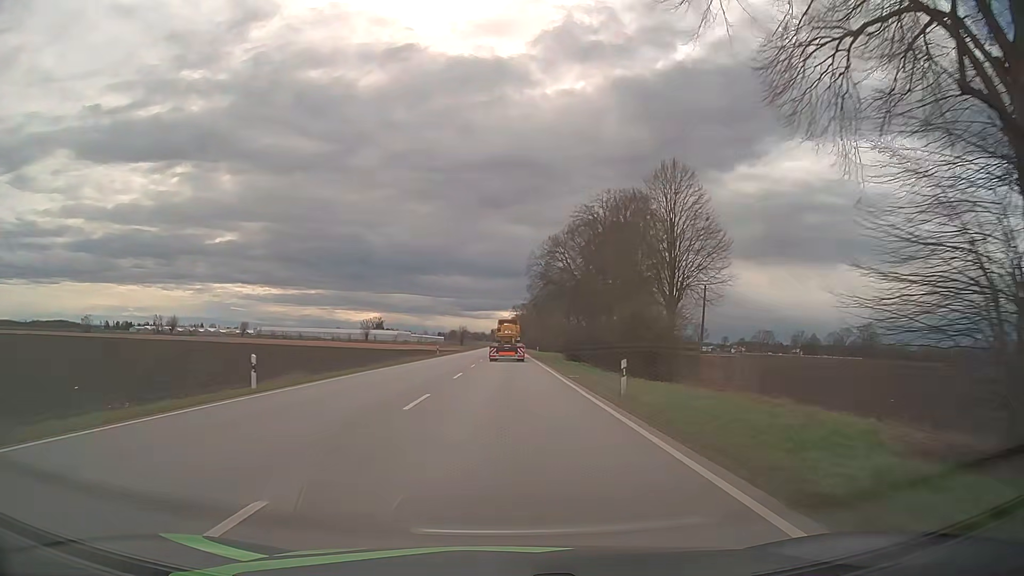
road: primary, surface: asphalt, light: Day
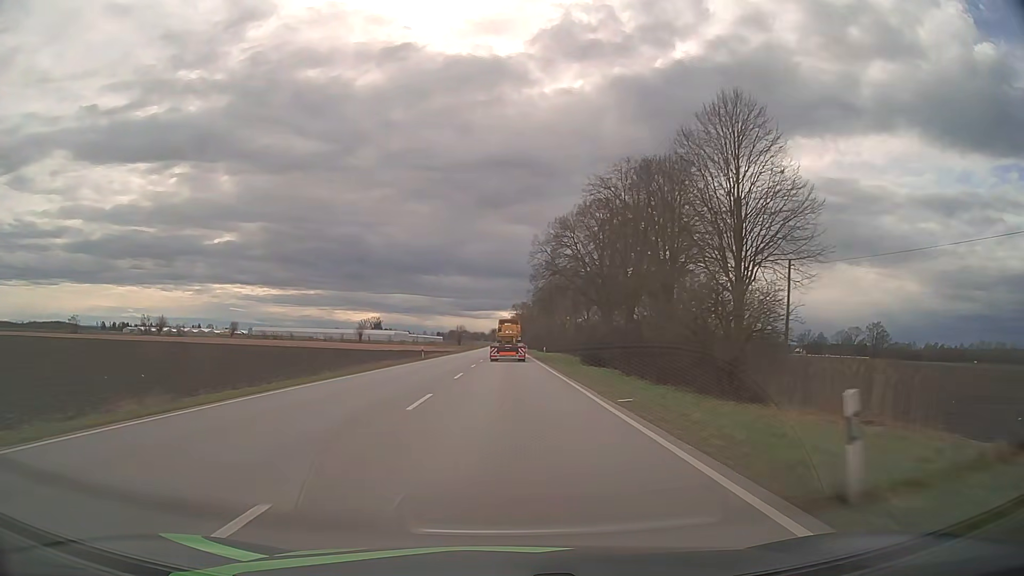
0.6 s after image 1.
(0.0, +12.1) m; 0°
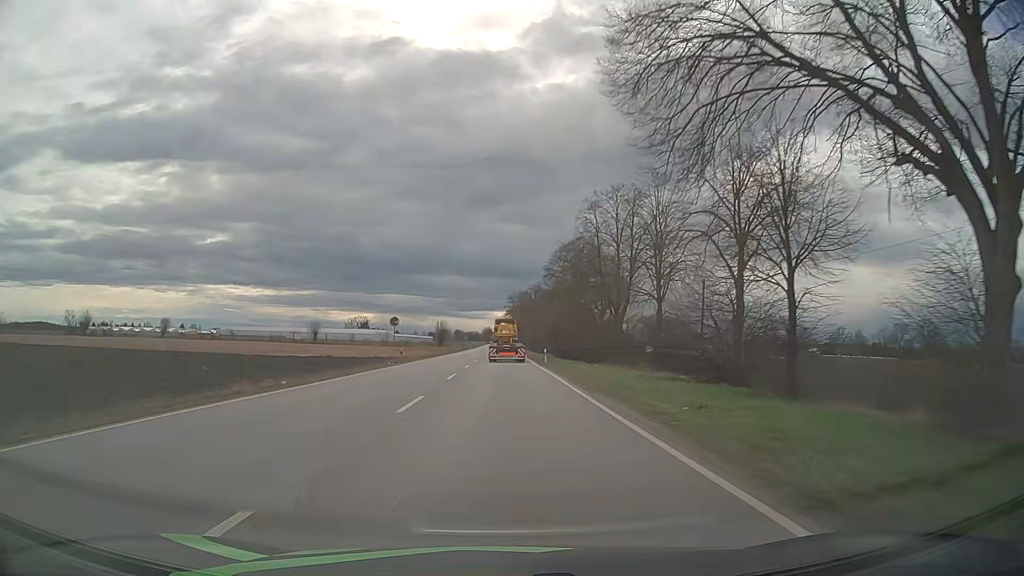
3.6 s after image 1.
(+0.1, +60.1) m; 0°
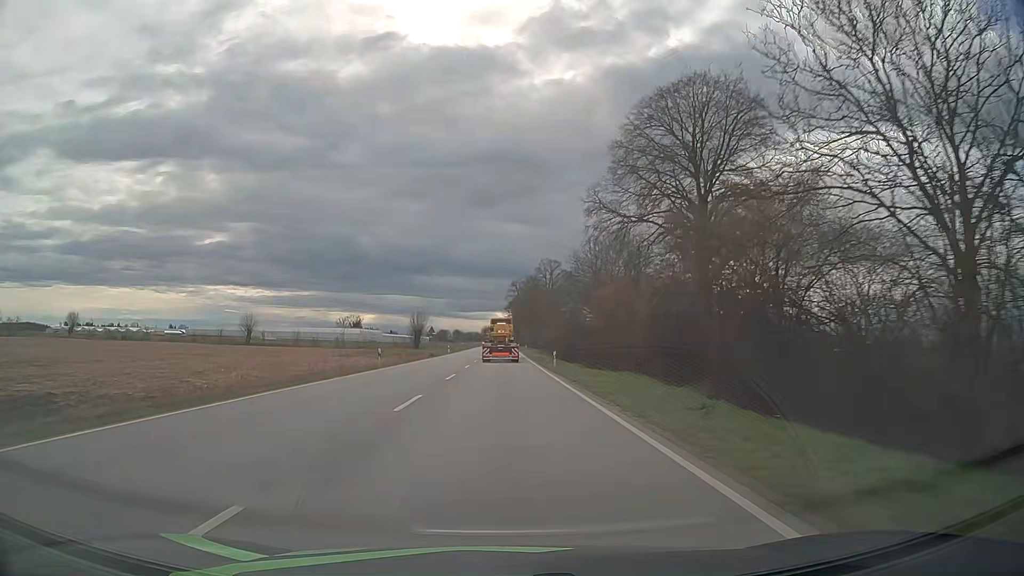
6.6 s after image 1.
(-0.1, +59.9) m; 0°
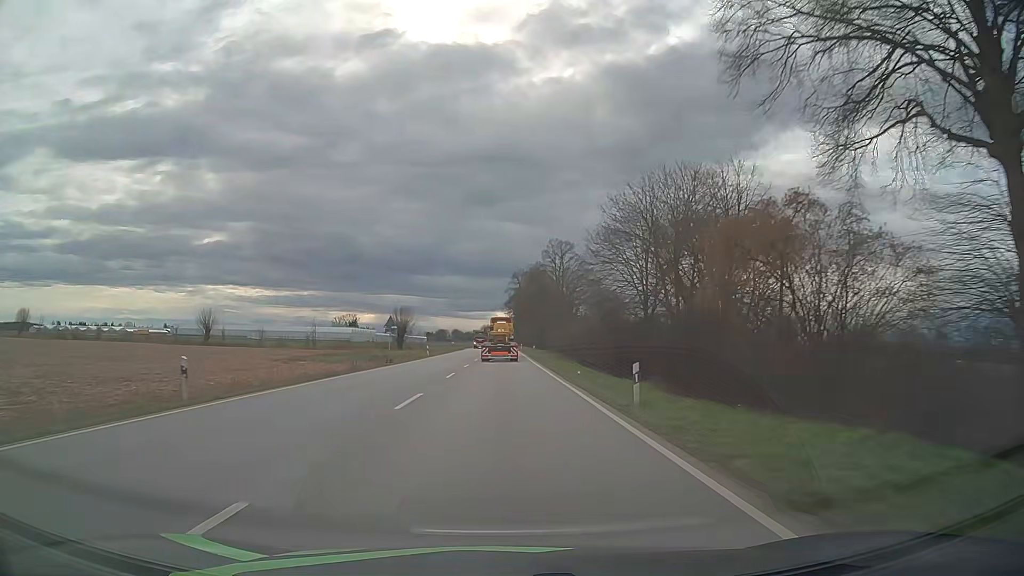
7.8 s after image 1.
(0.0, +23.9) m; 0°
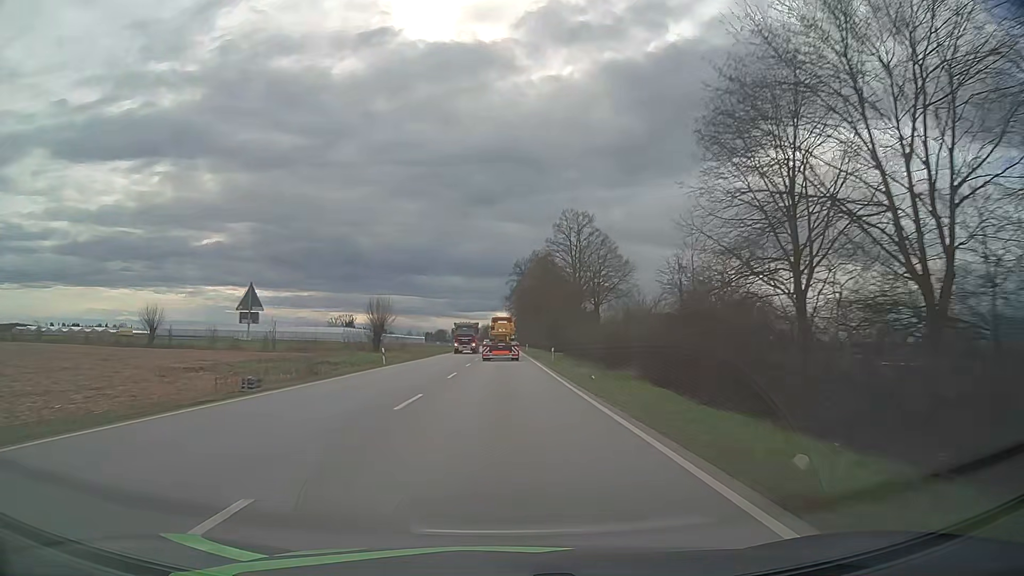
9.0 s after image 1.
(0.0, +23.9) m; 0°
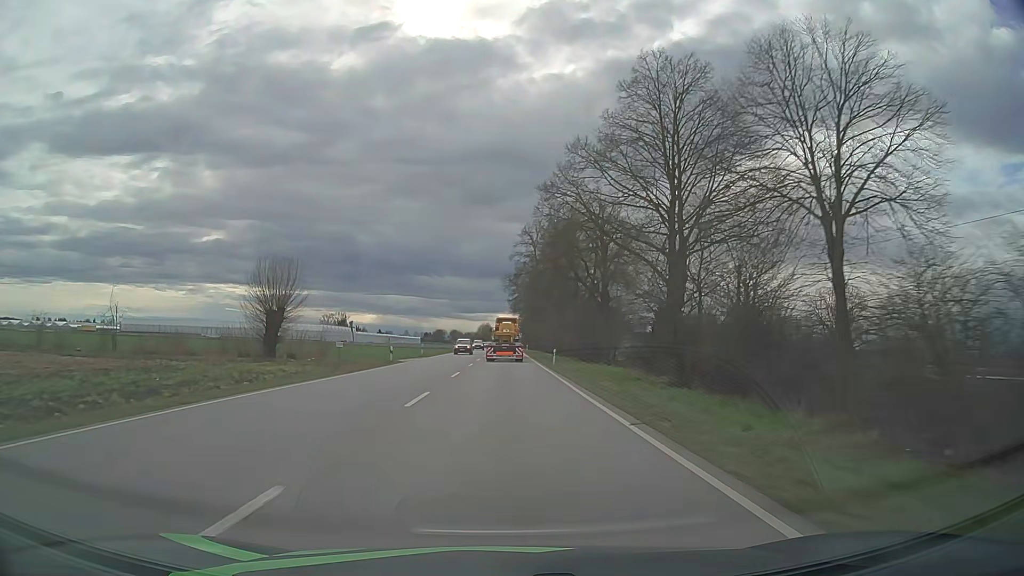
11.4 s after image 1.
(-0.1, +47.6) m; 0°
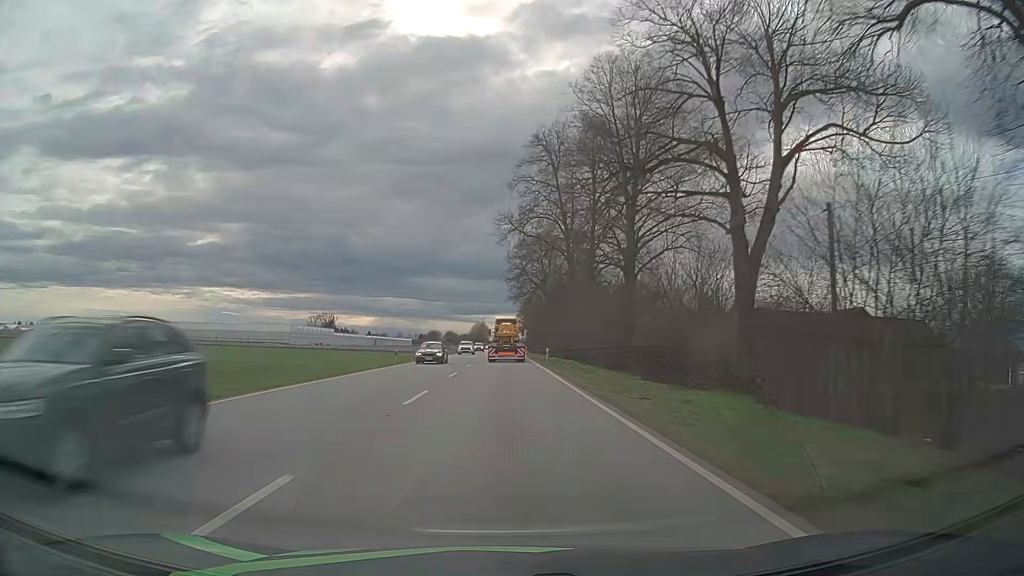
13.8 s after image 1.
(0.0, +47.5) m; 0°
(0, +10) (0, +20) (0, +30) (0, +40) (0, +50) (0, +60) (0, +70) (0, +80) (0, +90) (0, +100) m
